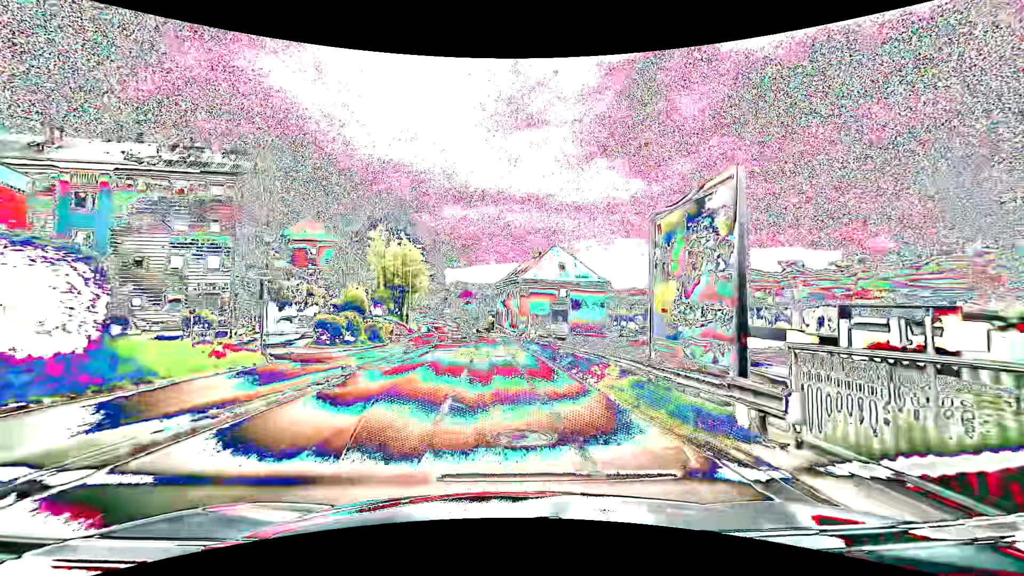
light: Day
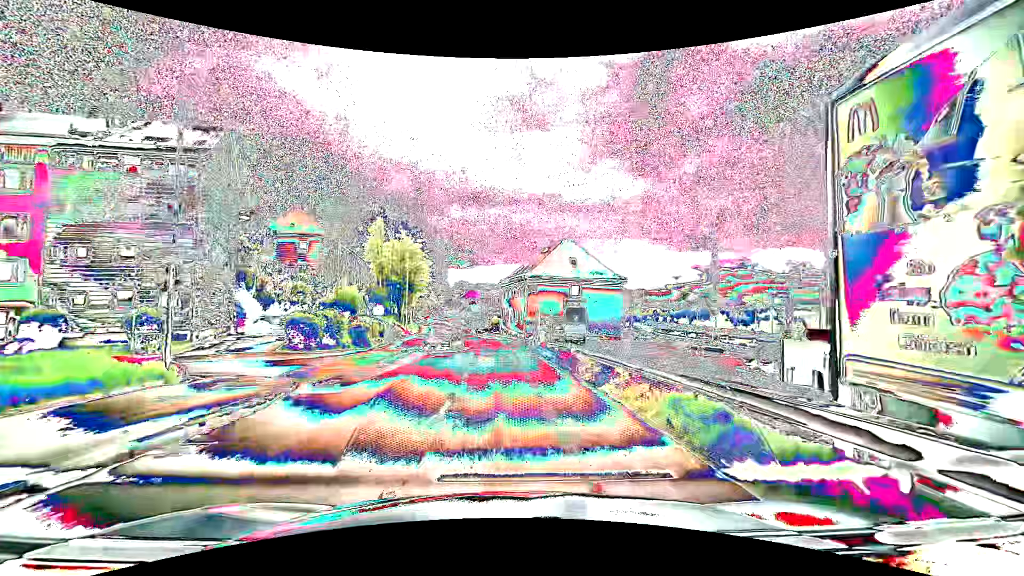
(-0.1, +5.4) m; -1°
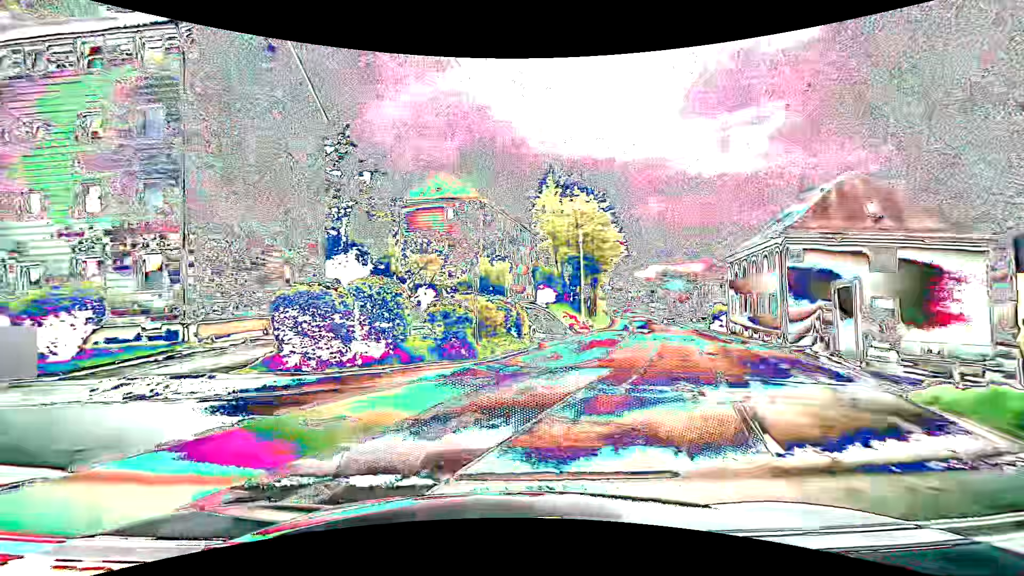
(-1.1, +19.2) m; -23°
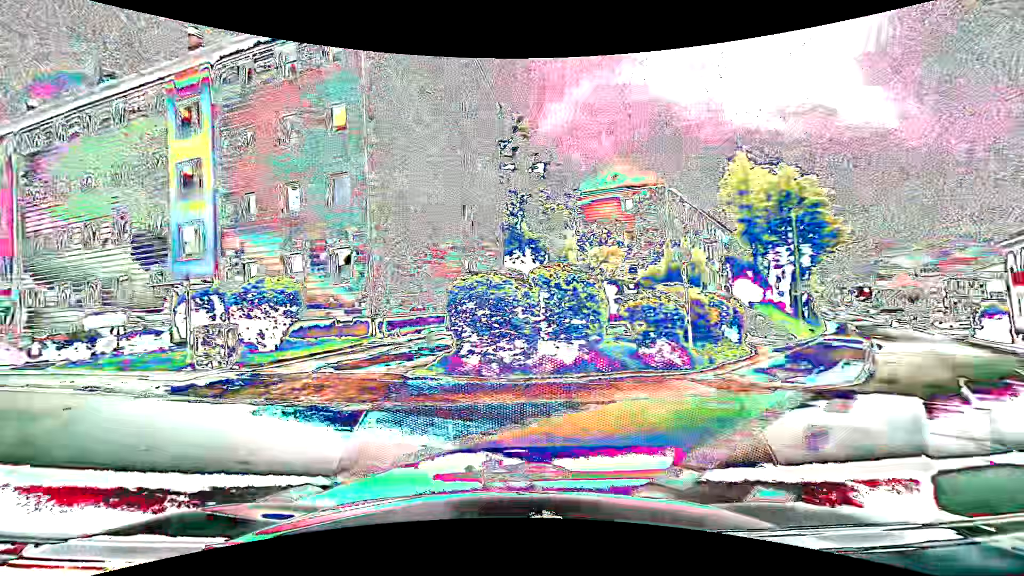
(-0.5, +3.1) m; -18°
